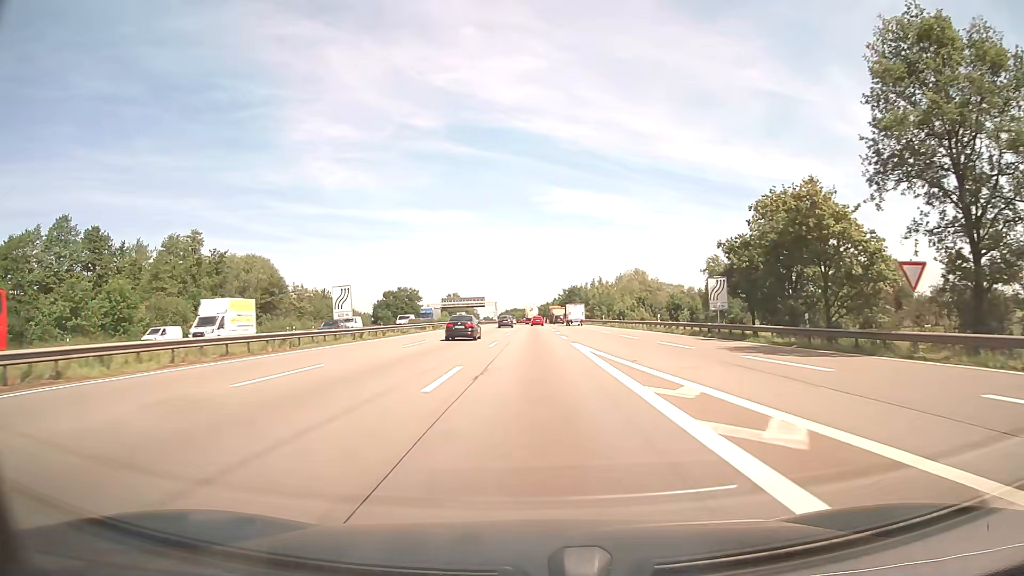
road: motorway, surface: asphalt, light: Day
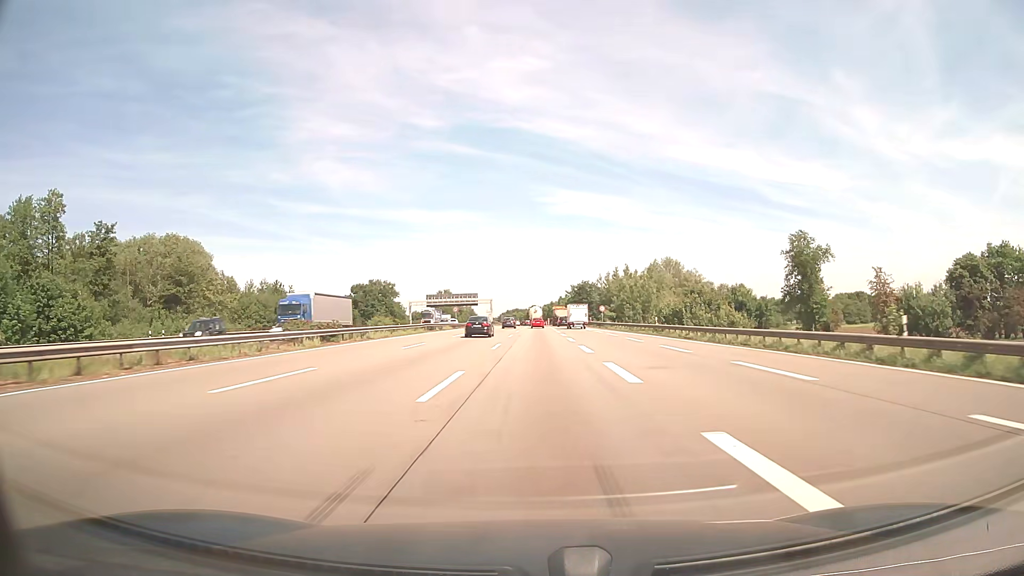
(-0.1, +37.5) m; 0°
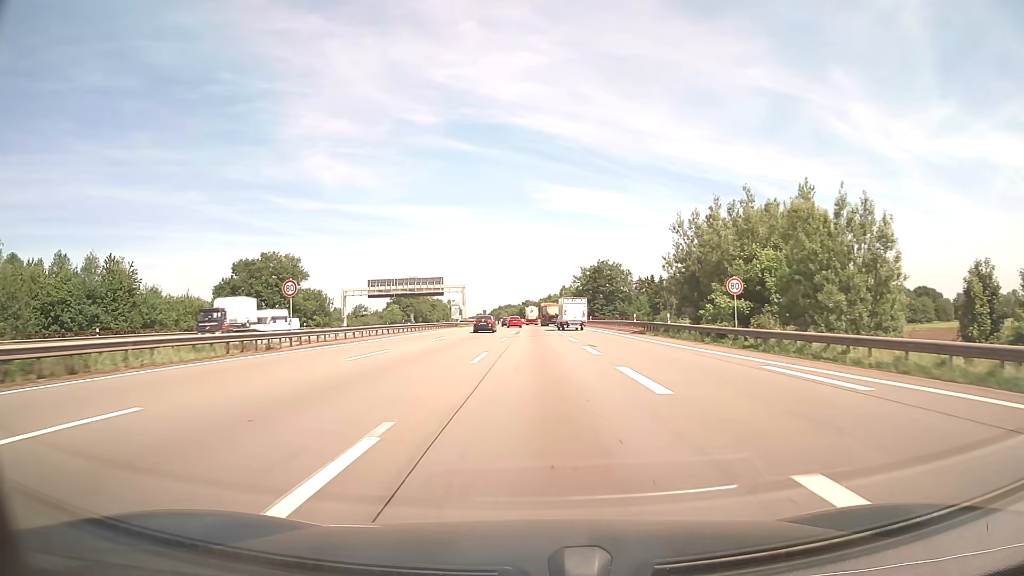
(+0.4, +62.5) m; +1°
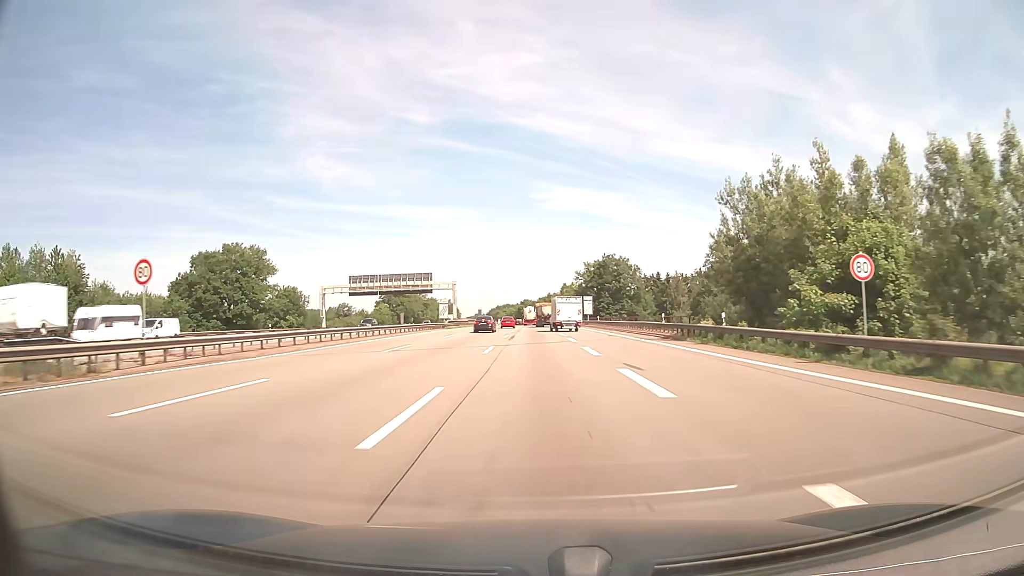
(0.0, +12.5) m; 0°
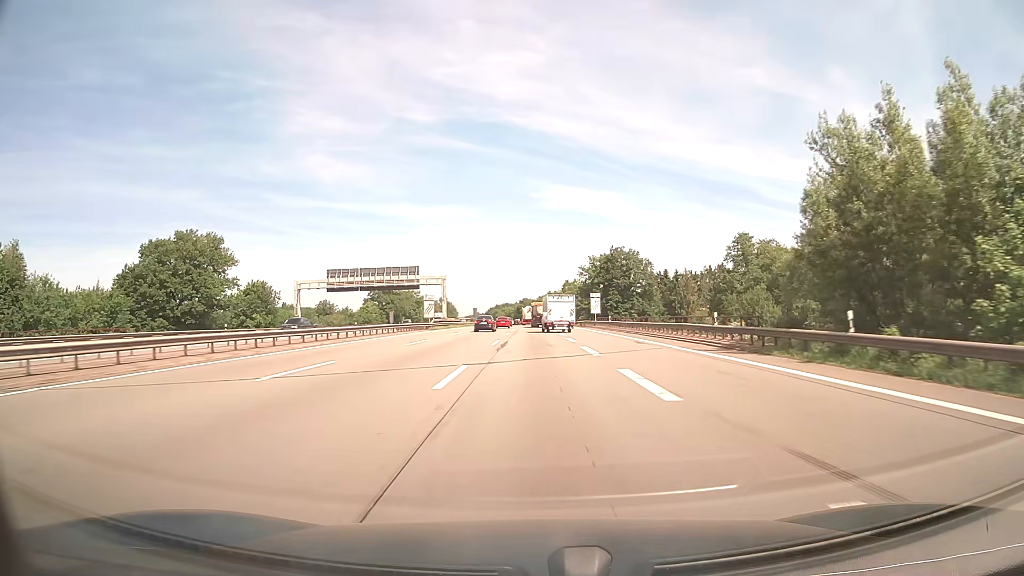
(0.0, +12.5) m; 0°
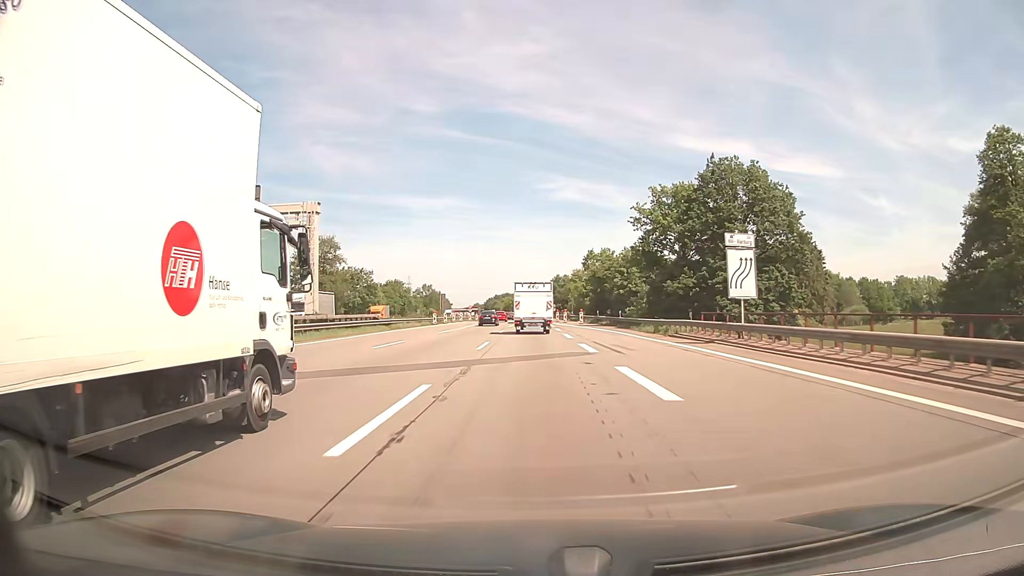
(-0.1, +60.5) m; 0°
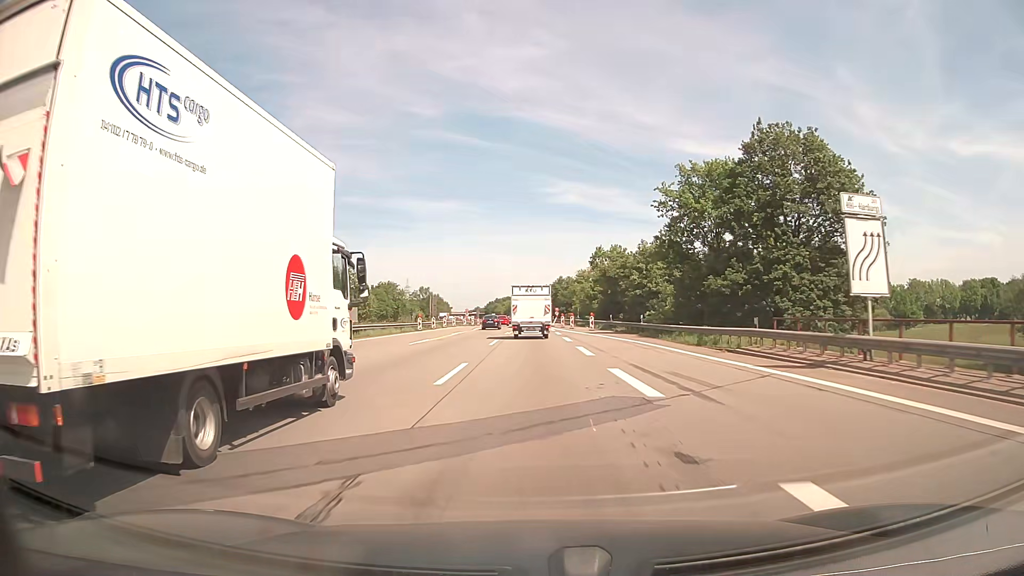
(0.0, +10.7) m; 0°
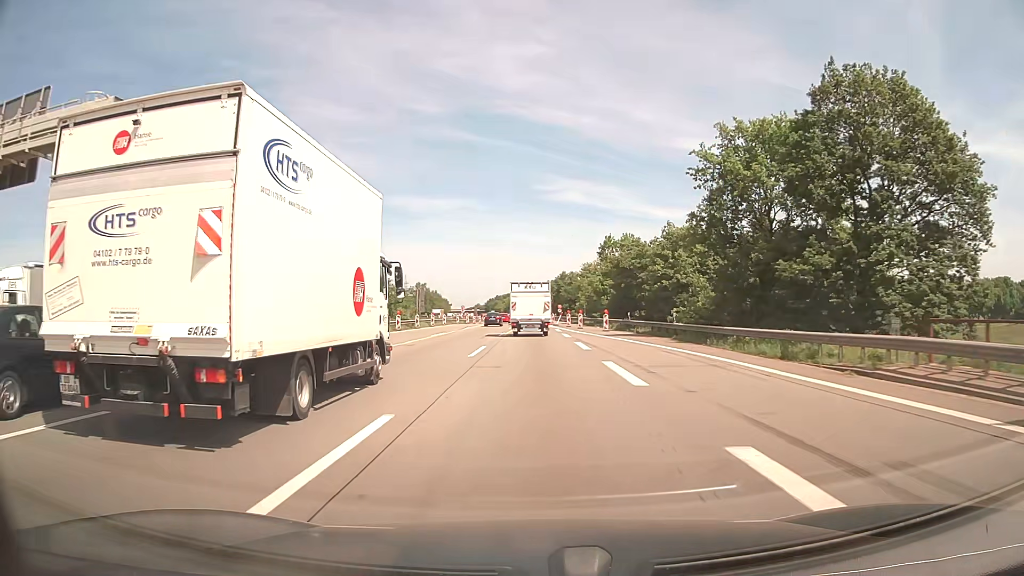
(0.0, +10.6) m; 0°
